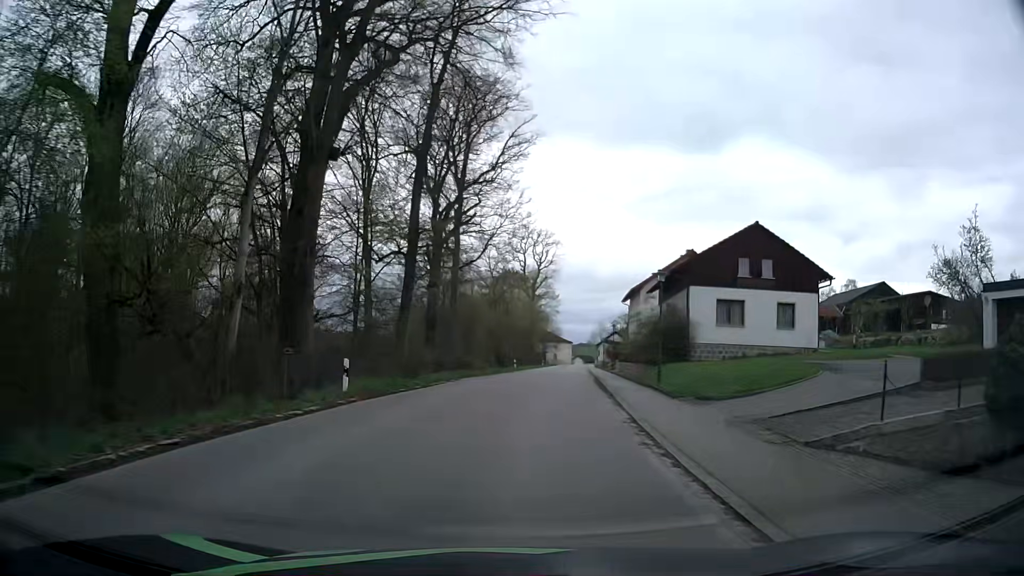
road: tertiary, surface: asphalt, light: Day
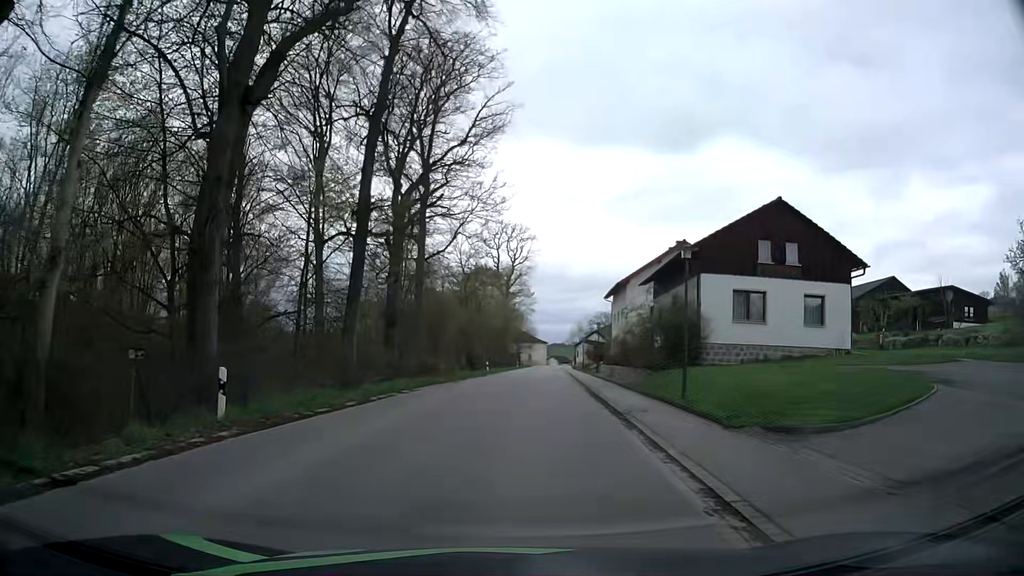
(+0.1, +6.6) m; +2°
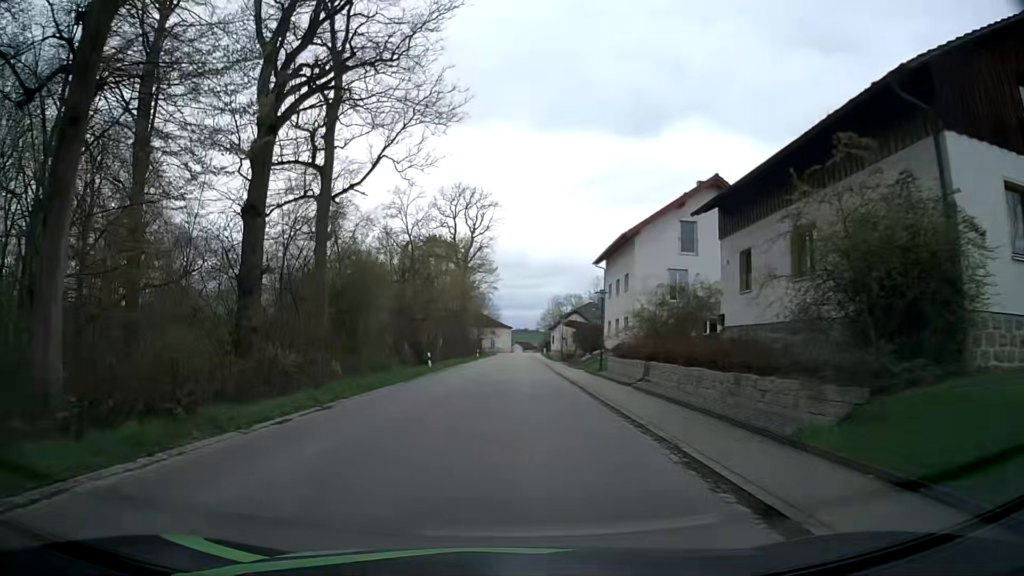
(+0.7, +19.5) m; +4°
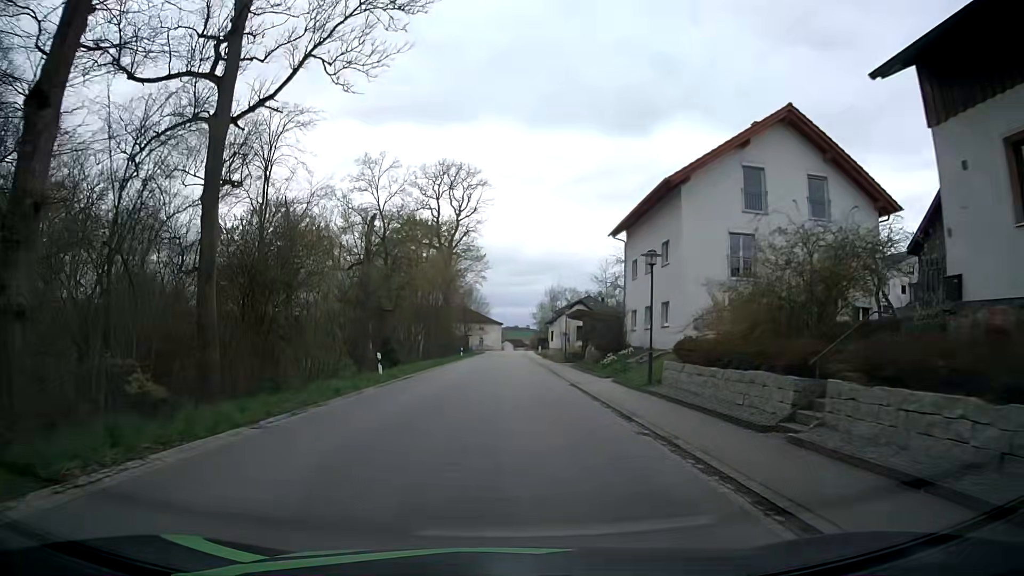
(+0.1, +12.9) m; +1°
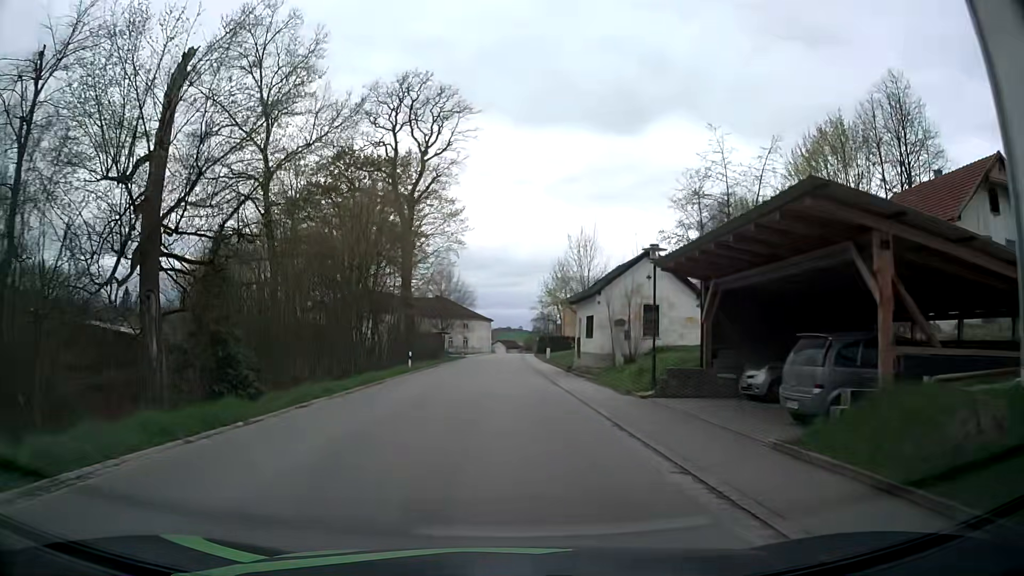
(+0.4, +33.0) m; 0°
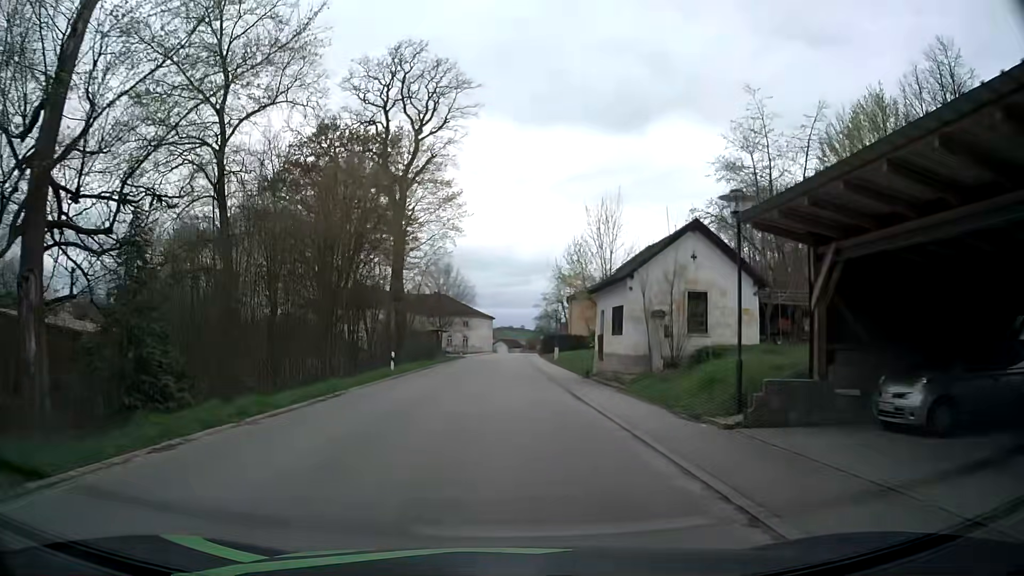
(0.0, +6.6) m; 0°
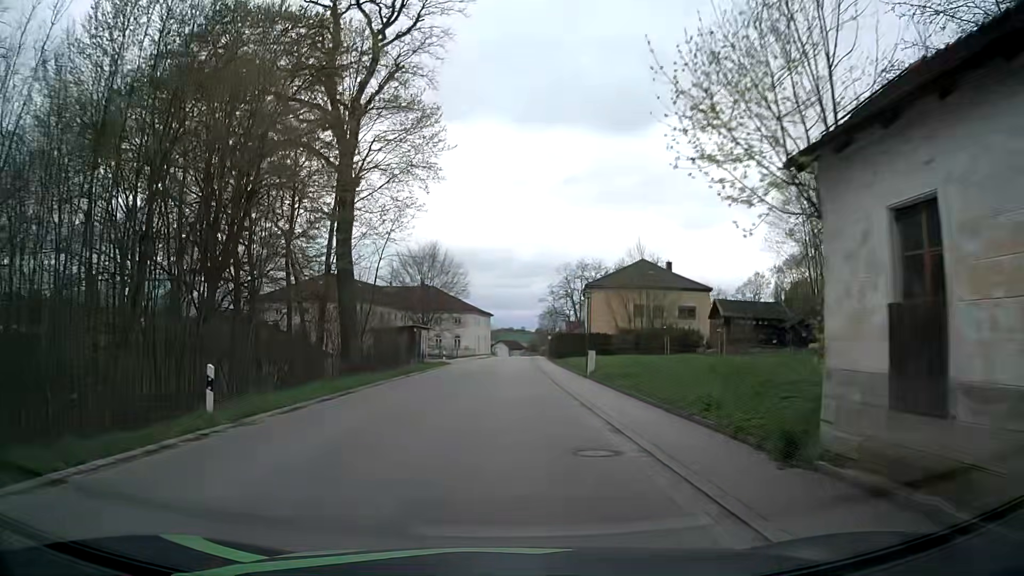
(0.0, +20.1) m; 0°
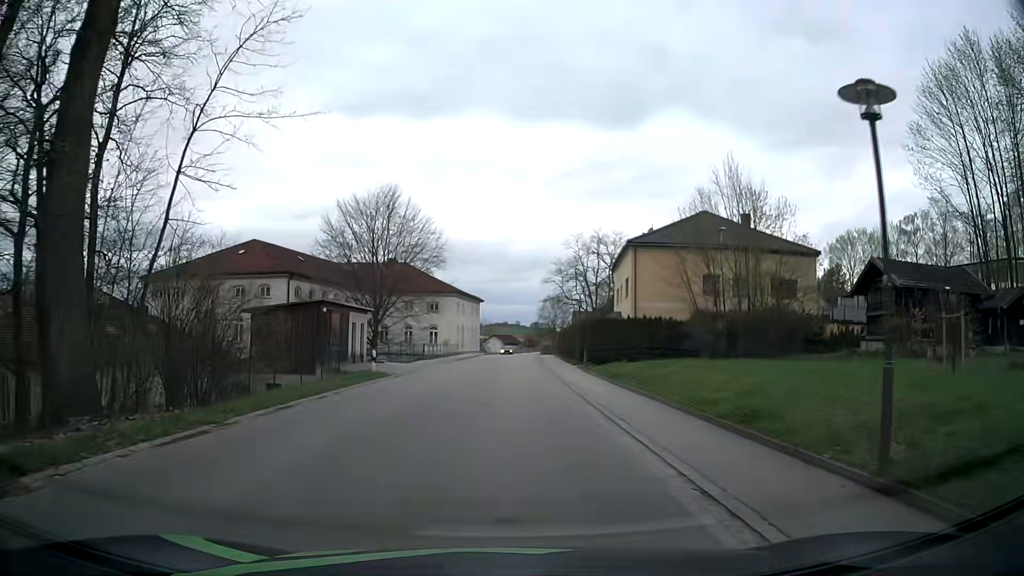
(0.0, +26.2) m; 0°
